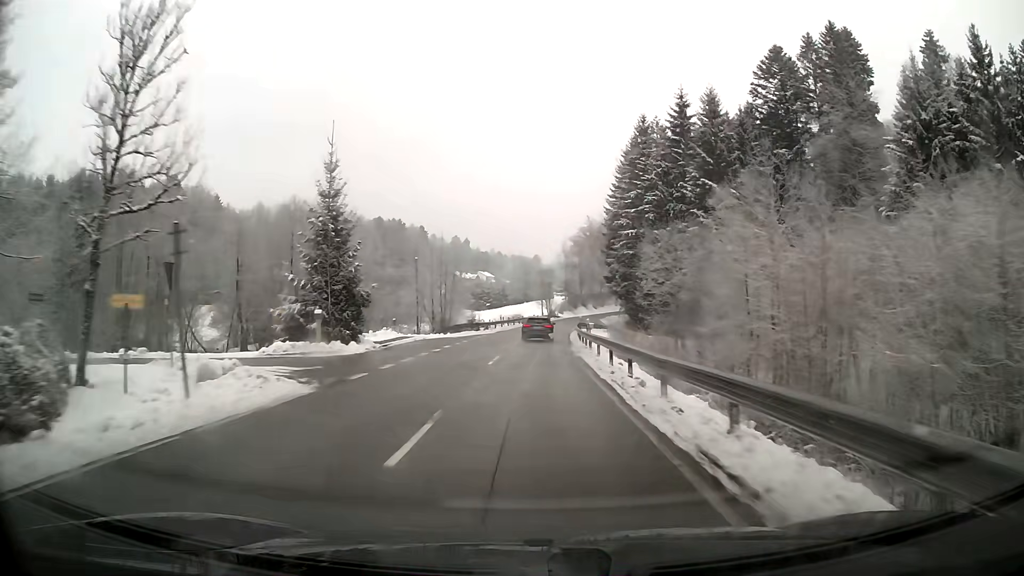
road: secondary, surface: asphalt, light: Day
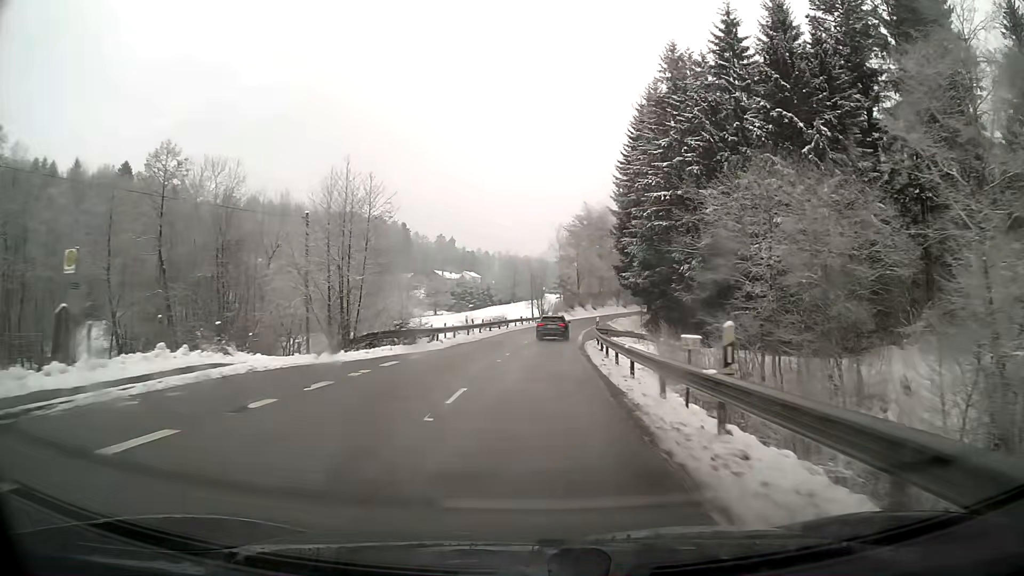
(+0.2, +23.9) m; +1°
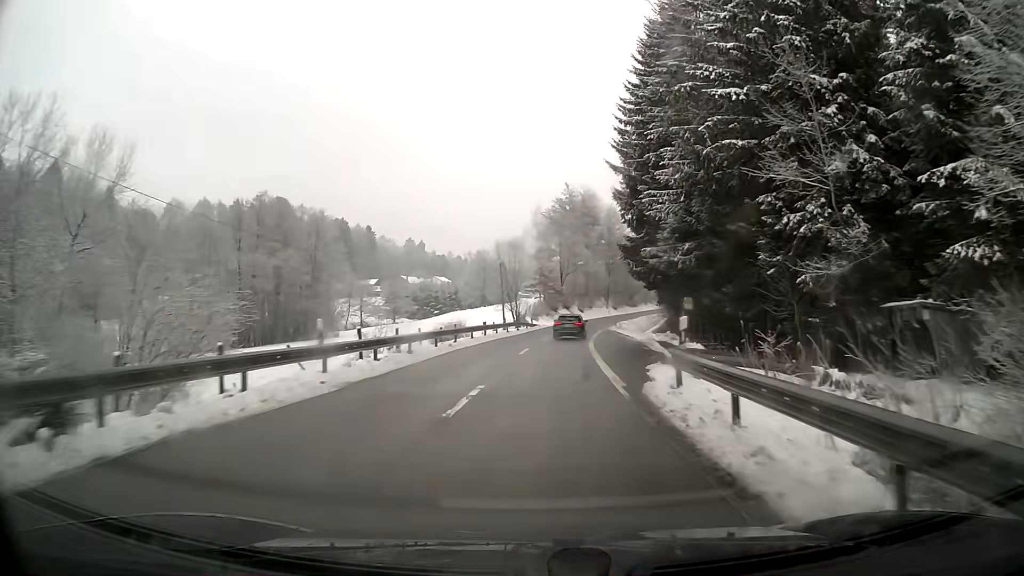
(+0.4, +23.9) m; +3°
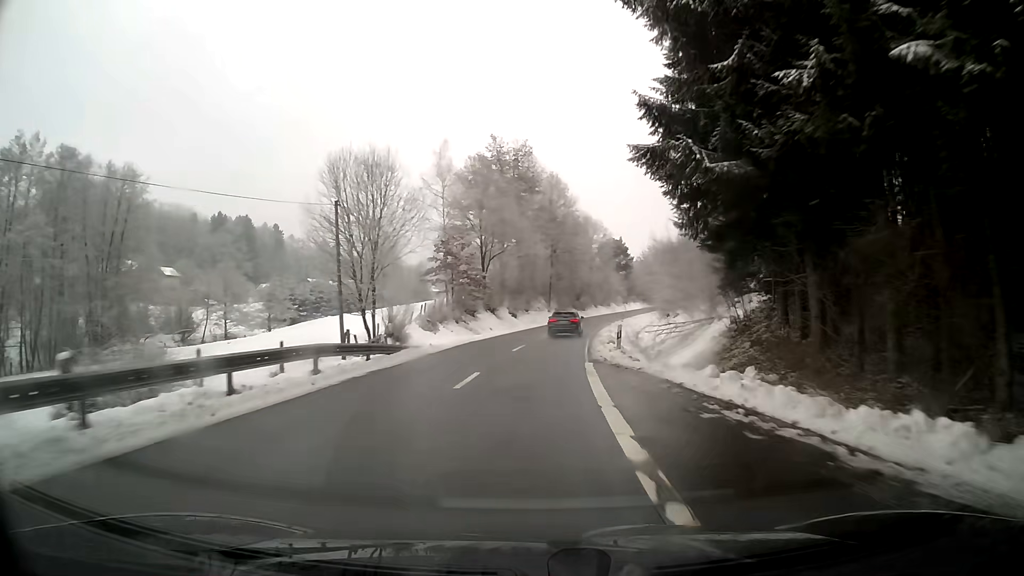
(+1.8, +35.9) m; +6°
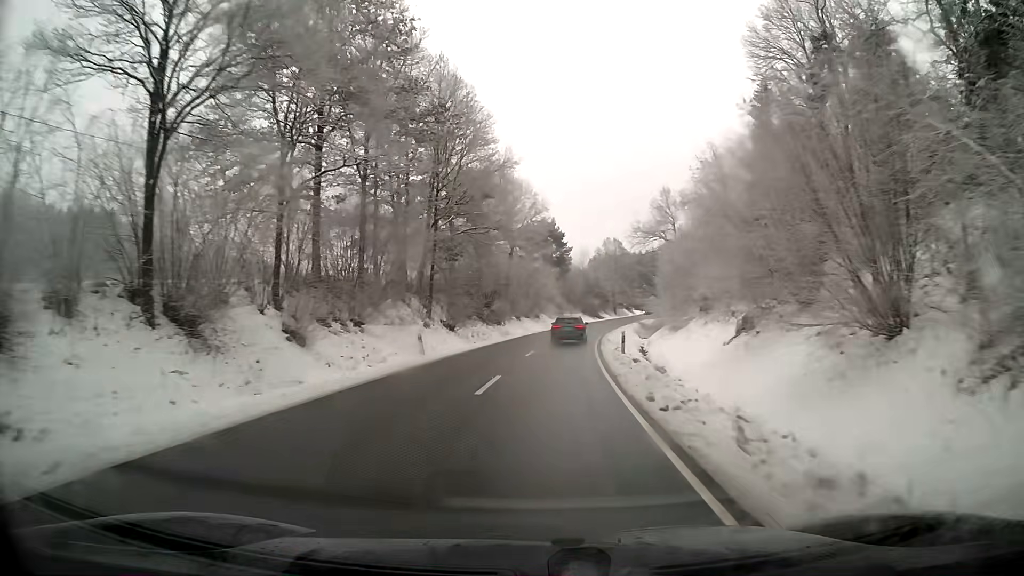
(+3.2, +47.6) m; +8°
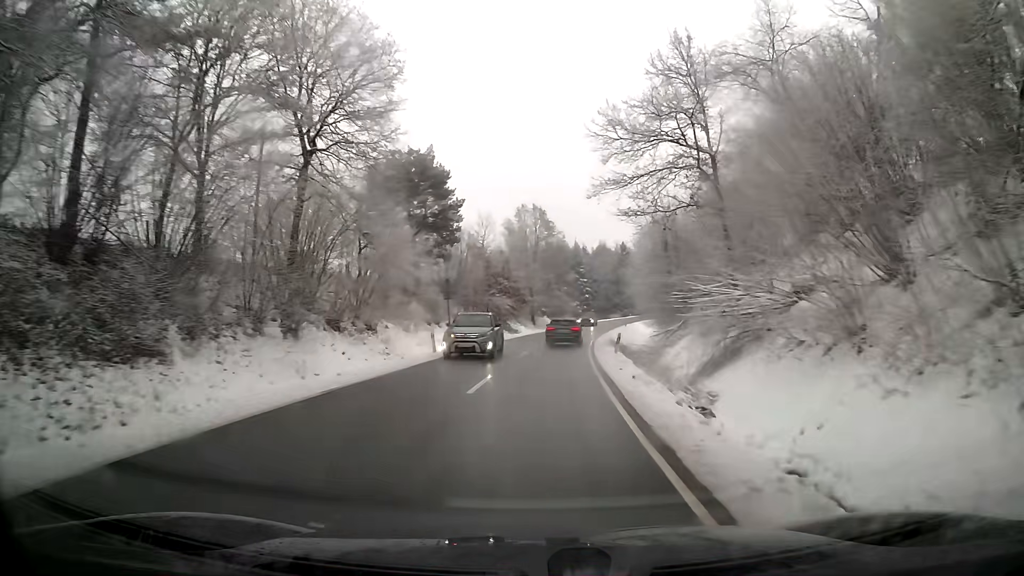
(+3.6, +47.6) m; +9°
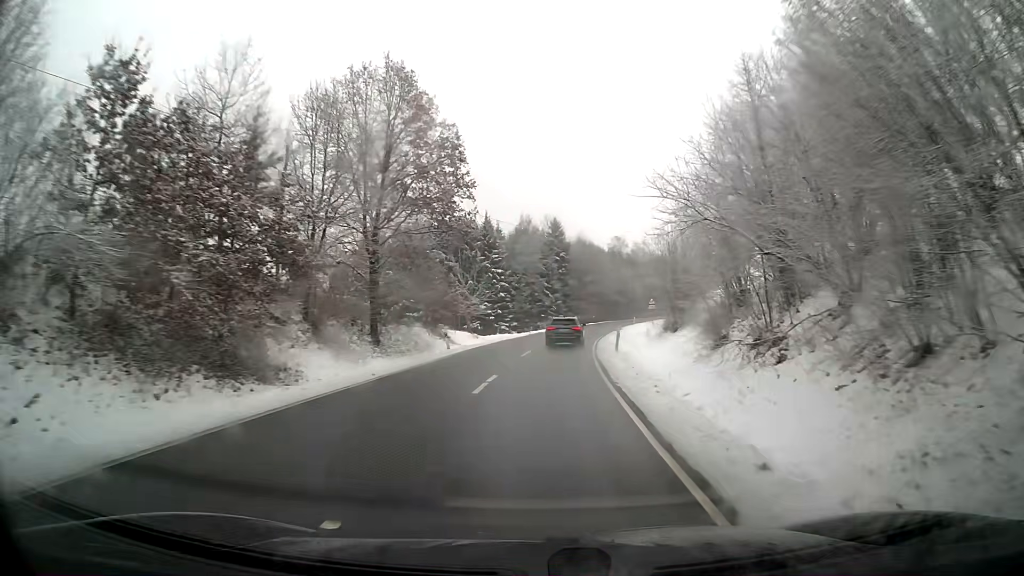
(+3.2, +48.1) m; +8°
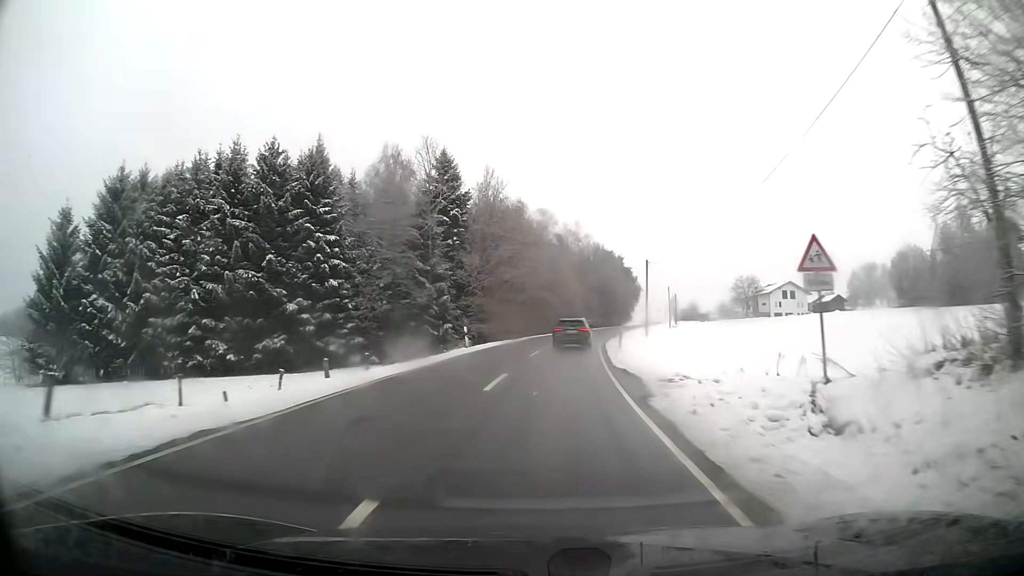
(+3.3, +47.4) m; +8°
